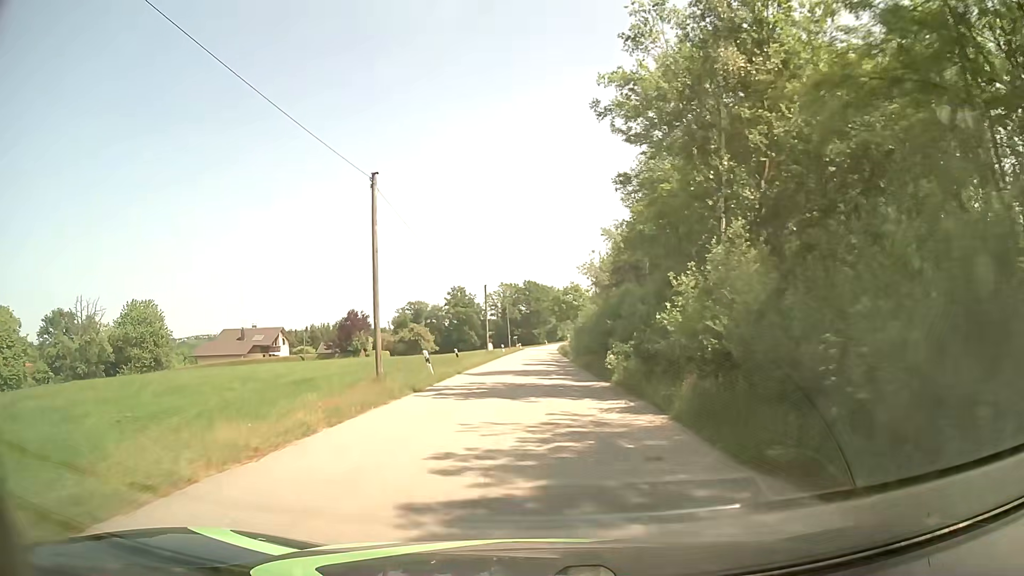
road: unclassified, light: Day
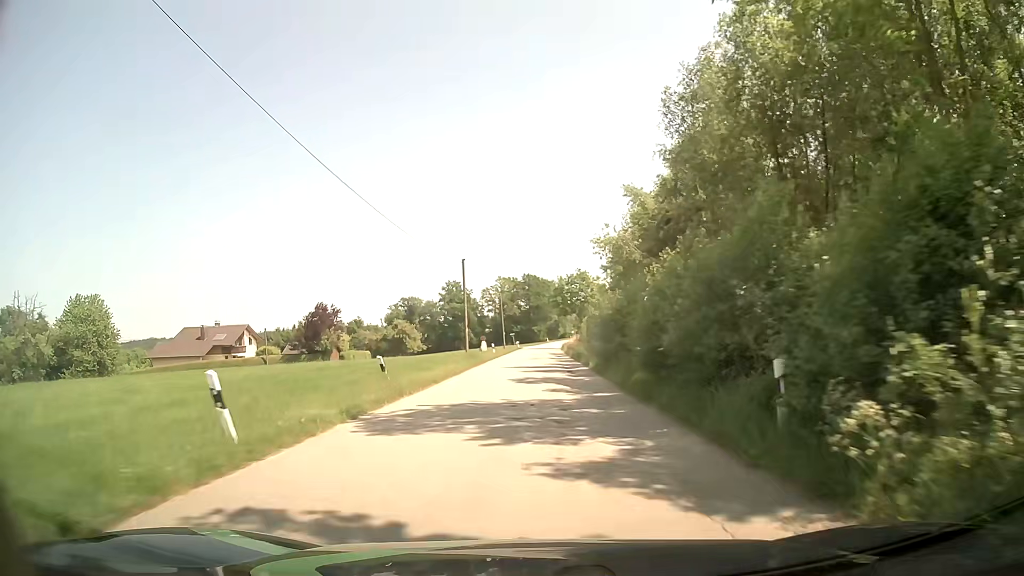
(-0.1, +15.8) m; -1°
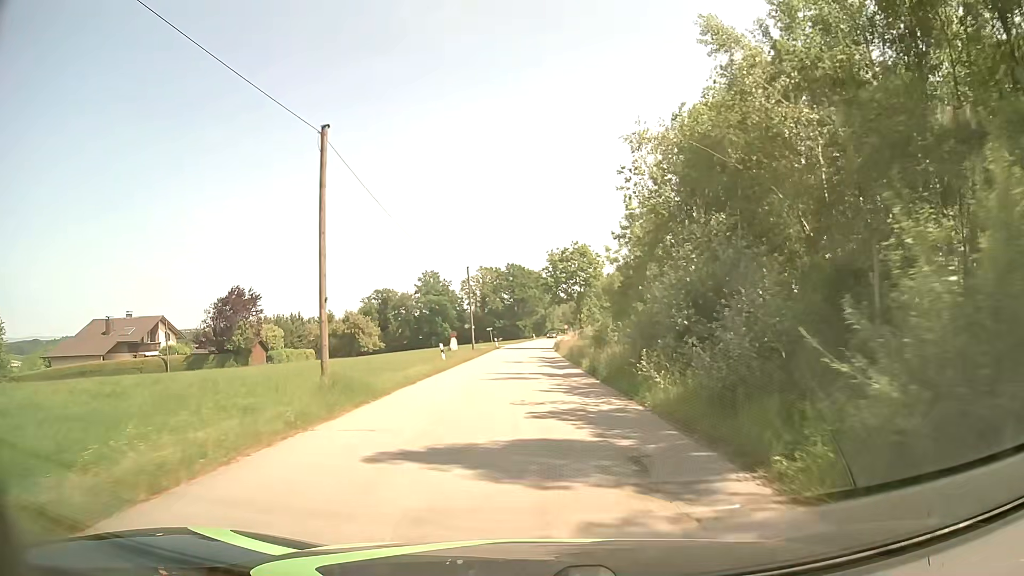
(+0.2, +23.6) m; +1°
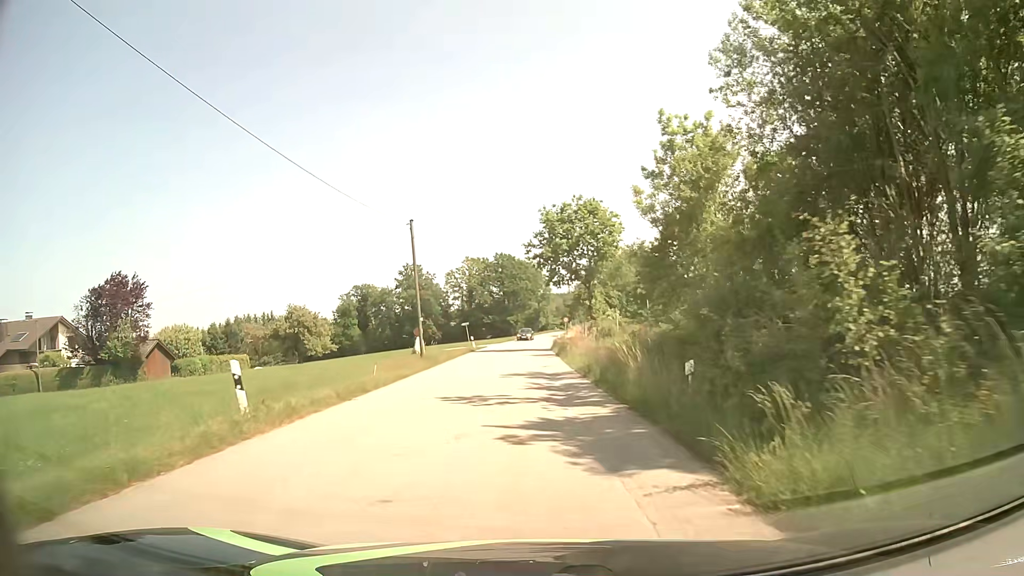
(+0.2, +20.5) m; +1°
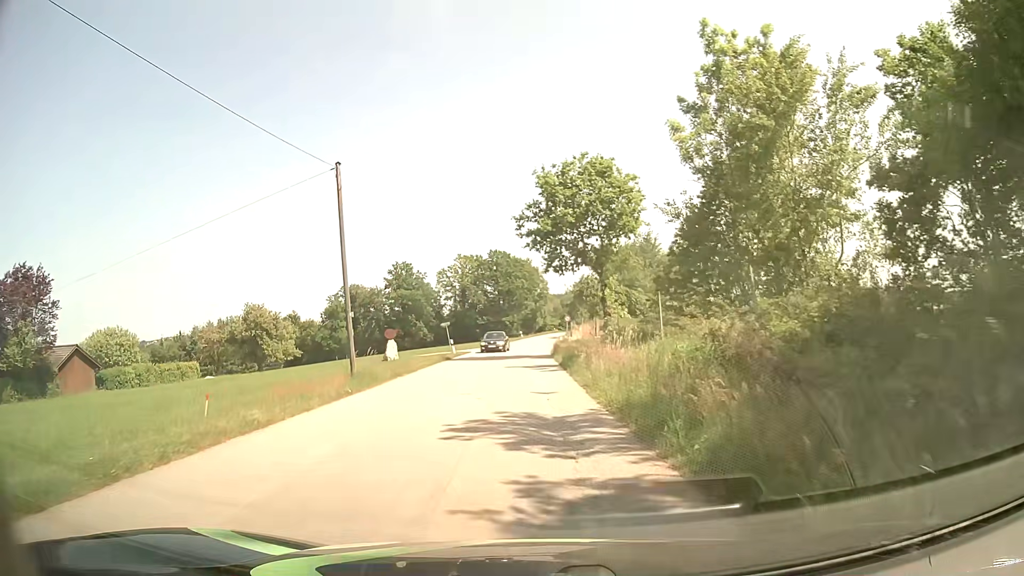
(0.0, +11.3) m; 0°
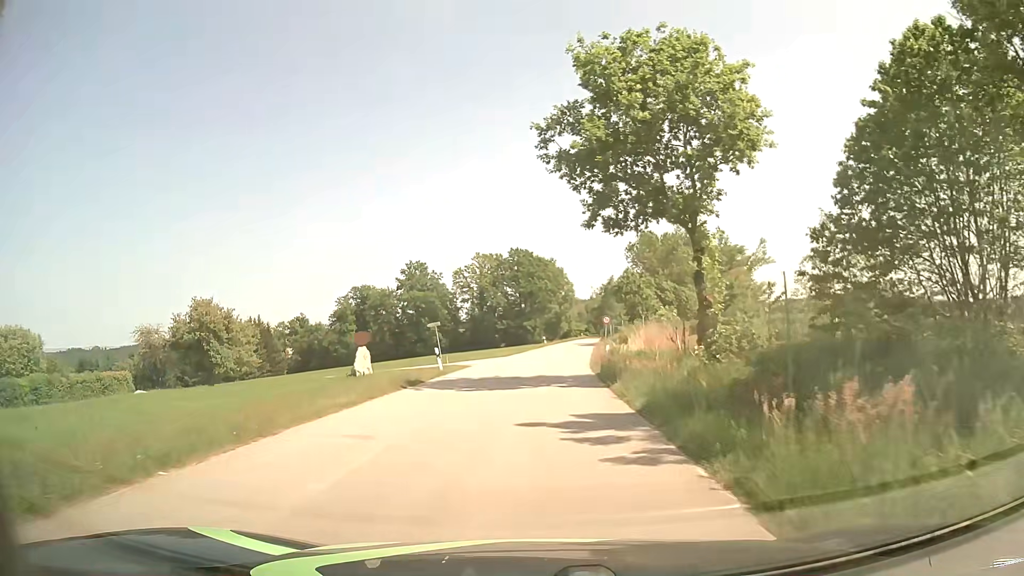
(-0.3, +16.1) m; -2°
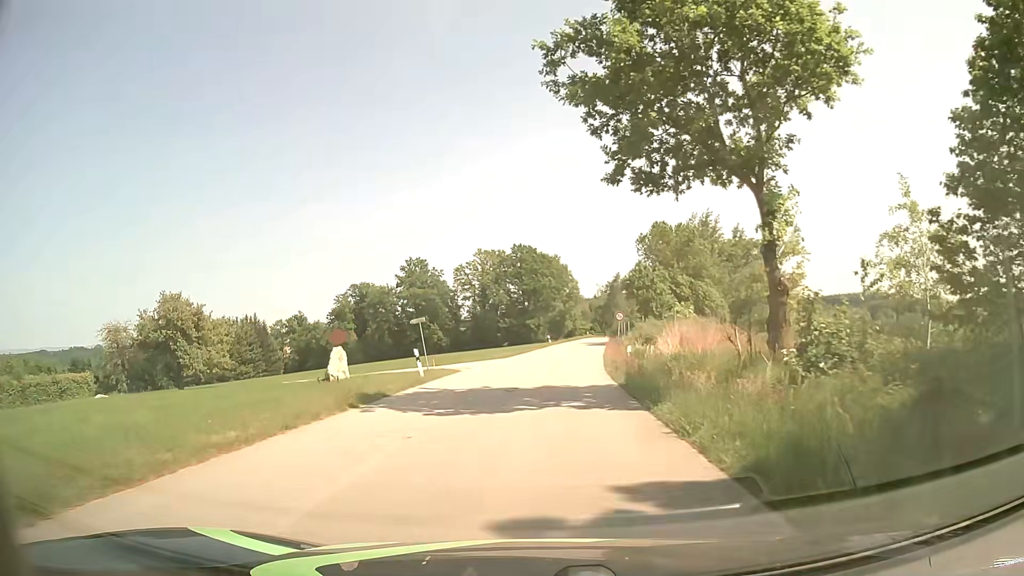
(0.0, +5.7) m; 0°
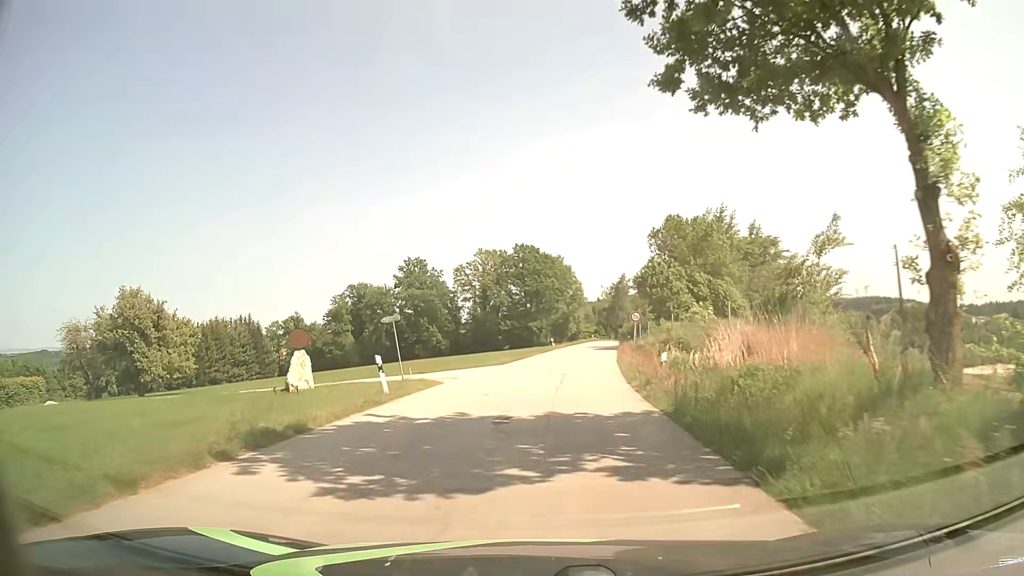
(0.0, +6.0) m; 0°
(0, +10) (+1, +20) (+2, +30) (+3, +40) (+4, +50) (+5, +60) (+7, +70) (+8, +80) (+10, +89) (+11, +99) m
